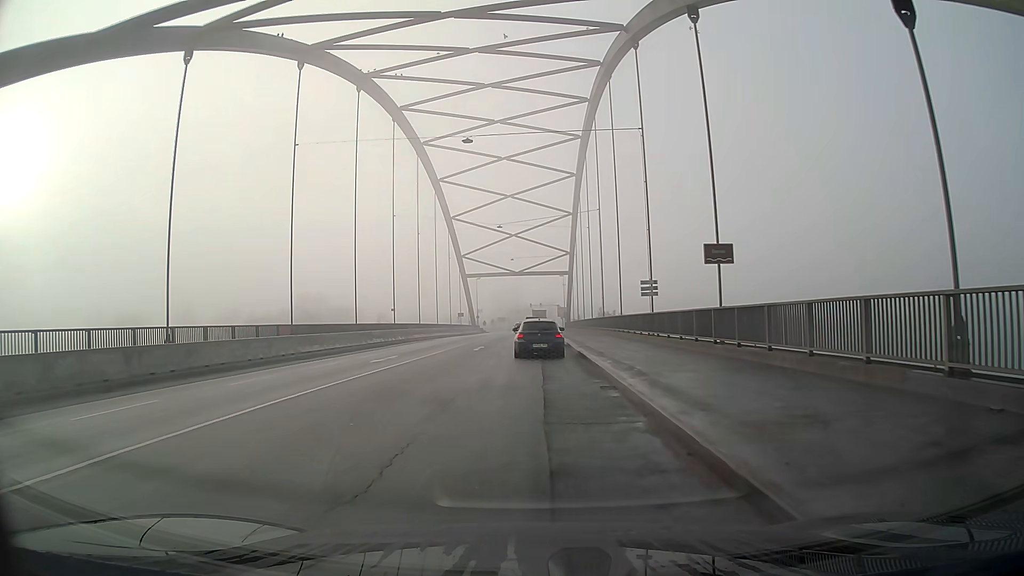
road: primary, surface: asphalt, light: Day
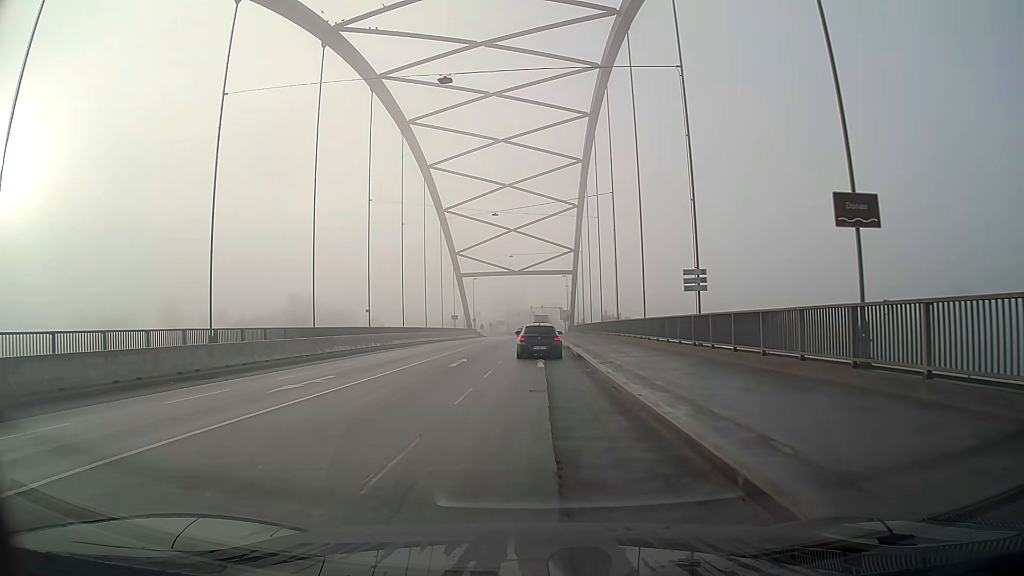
(0.0, +9.0) m; -1°
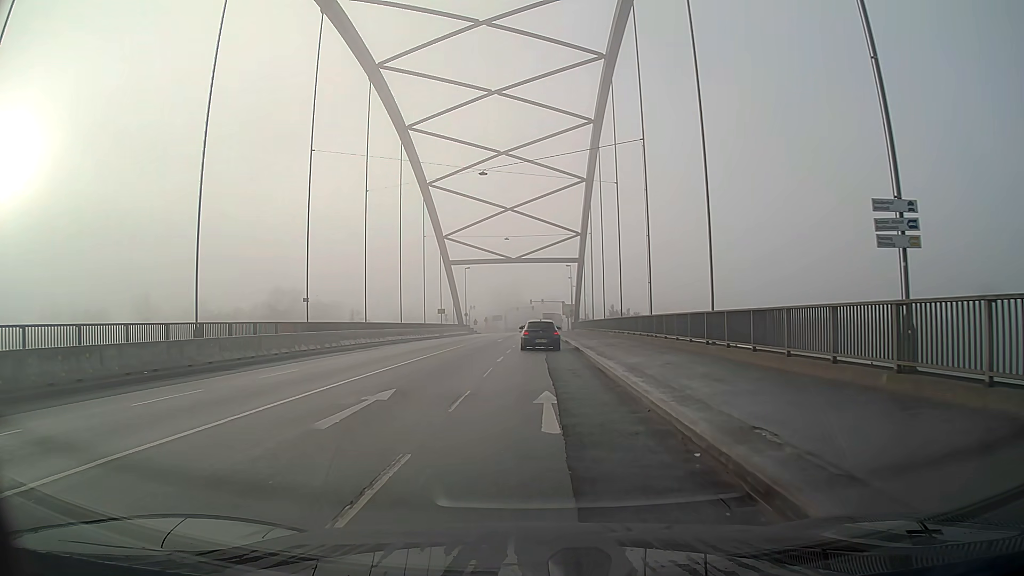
(+0.1, +13.4) m; +1°
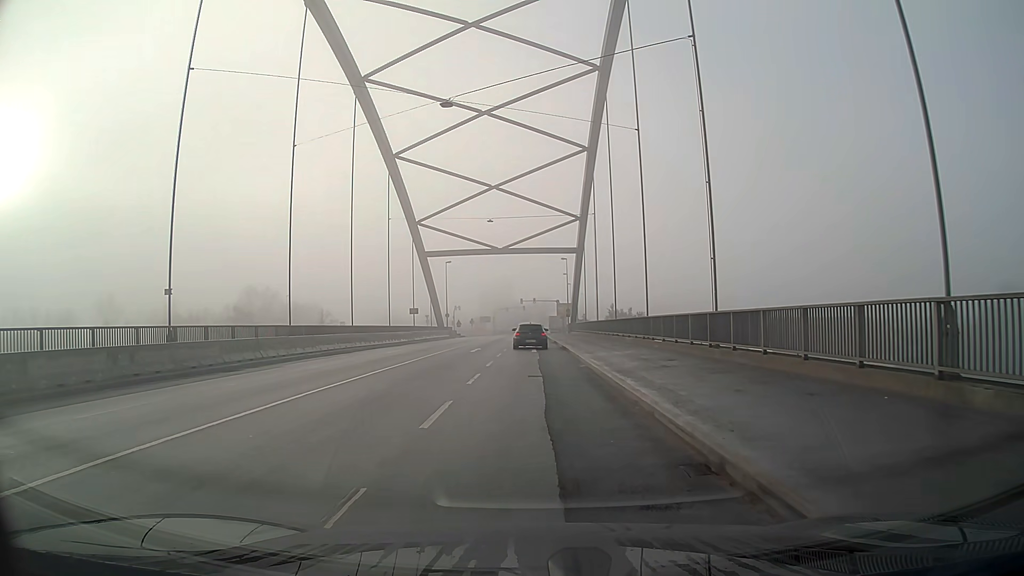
(+0.1, +13.5) m; +1°
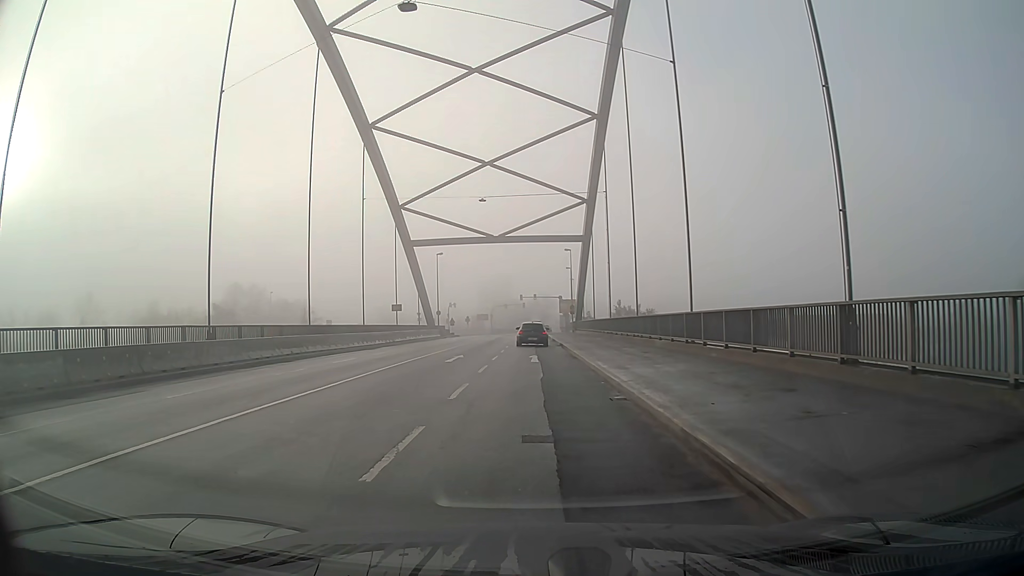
(0.0, +9.0) m; 0°
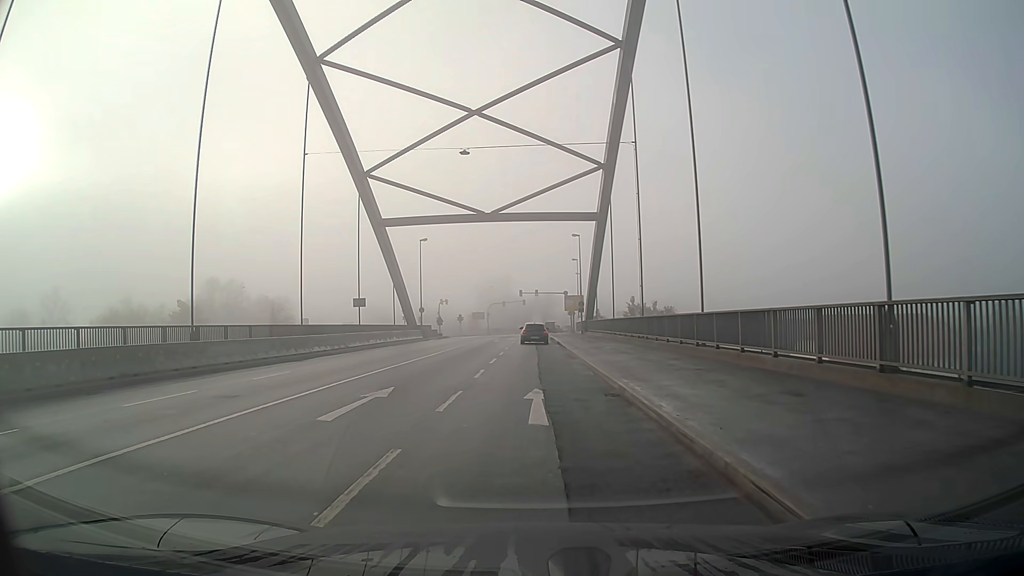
(0.0, +13.5) m; 0°
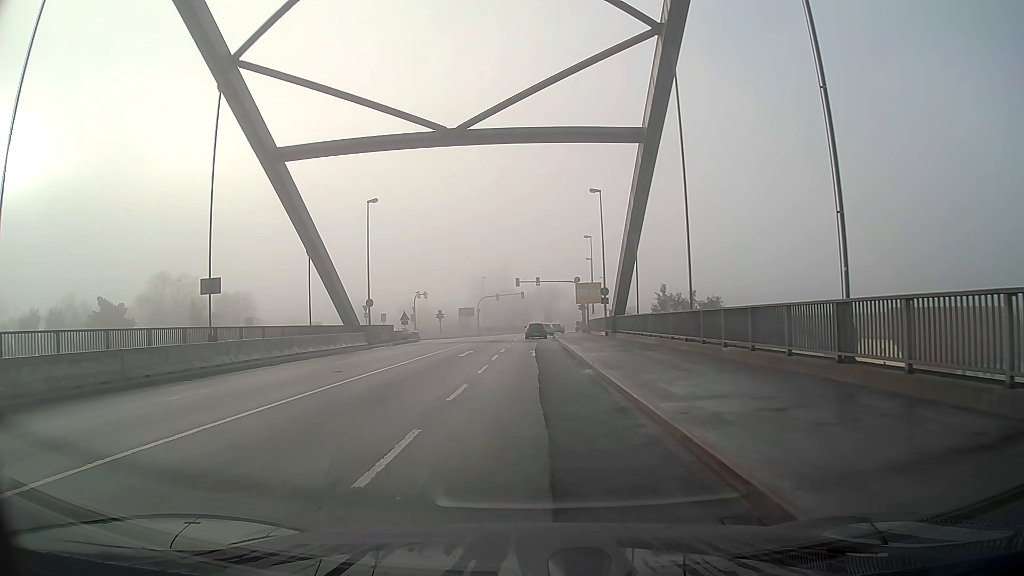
(0.0, +22.7) m; 0°
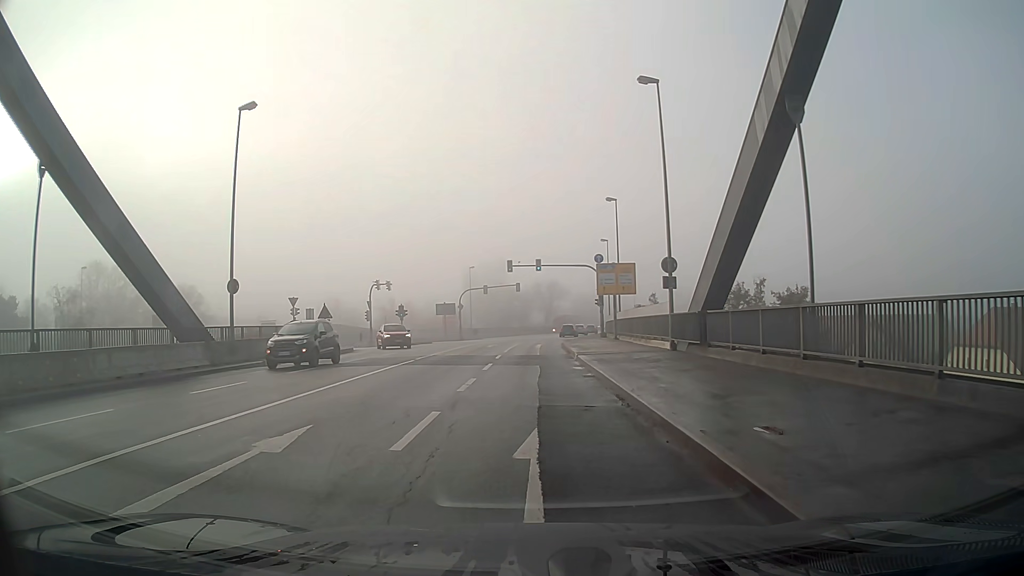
(0.0, +22.6) m; 0°
(0, +10) (0, +20) (0, +30) (0, +40) (+1, +50) (+2, +60) (+3, +70) (+5, +80) (+6, +90) (+8, +99) m
